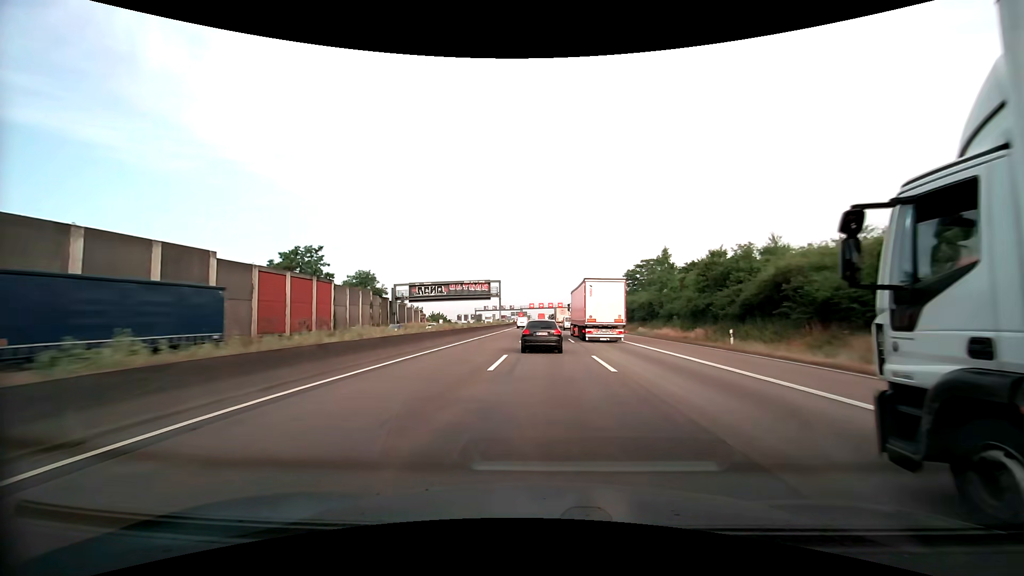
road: motorway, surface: asphalt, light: Day
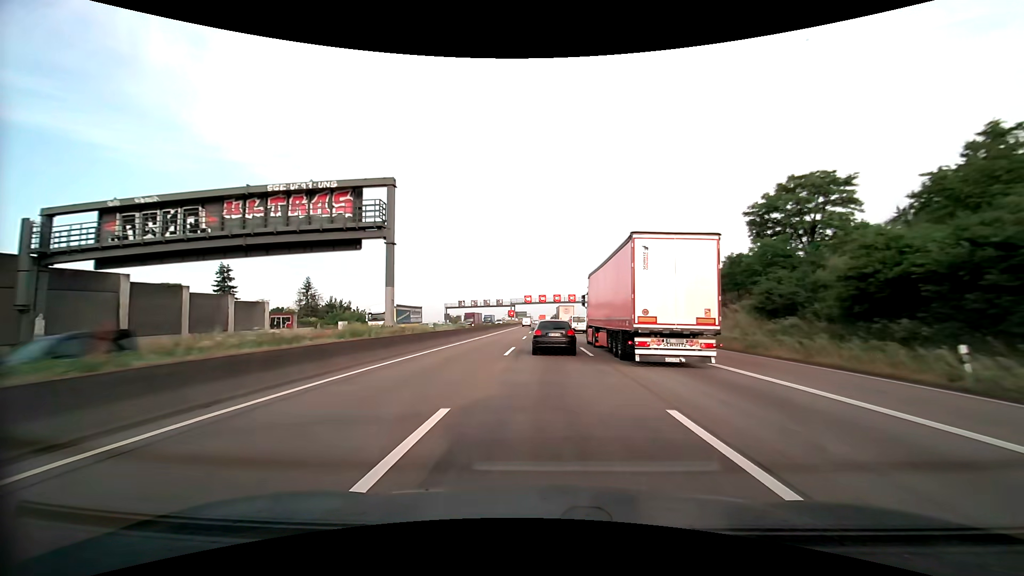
(-0.1, +66.1) m; 0°
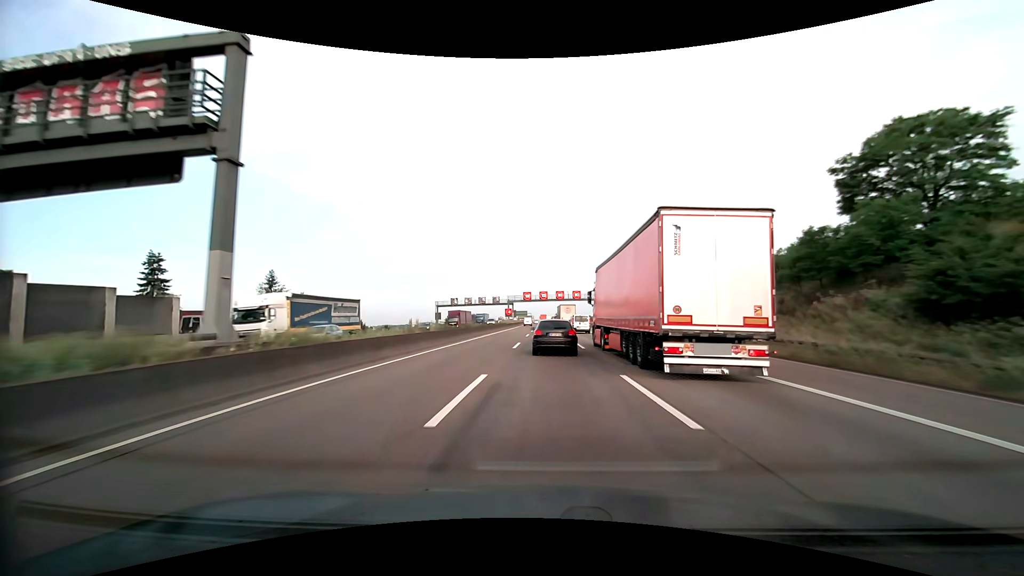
(0.0, +13.3) m; 0°
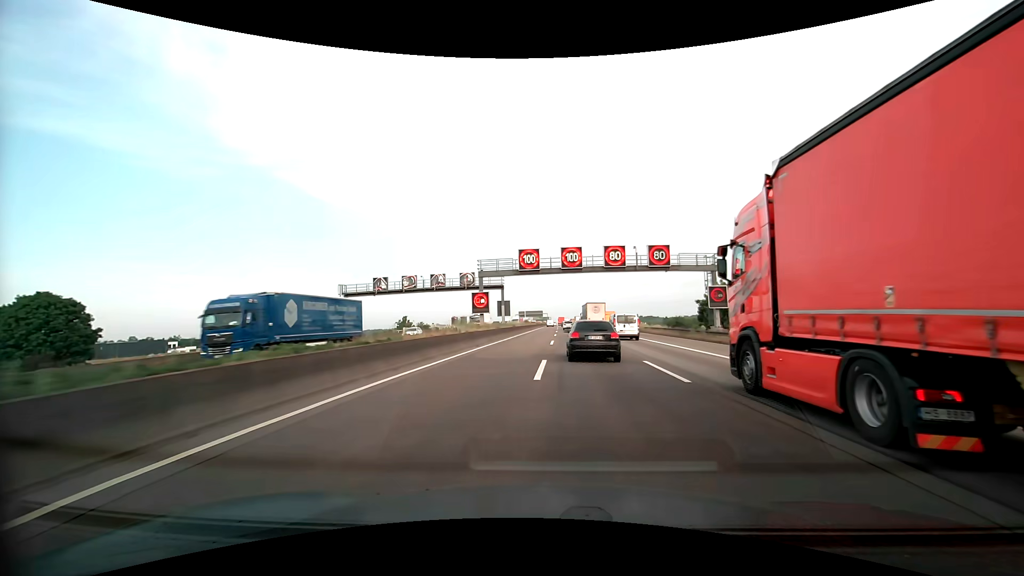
(-0.9, +67.0) m; -2°
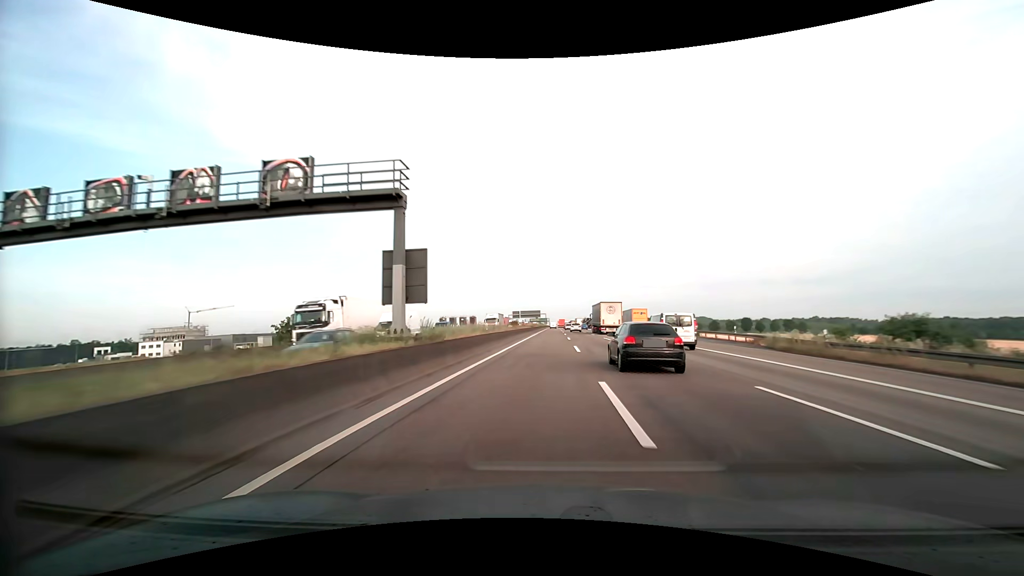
(-0.1, +42.2) m; 0°
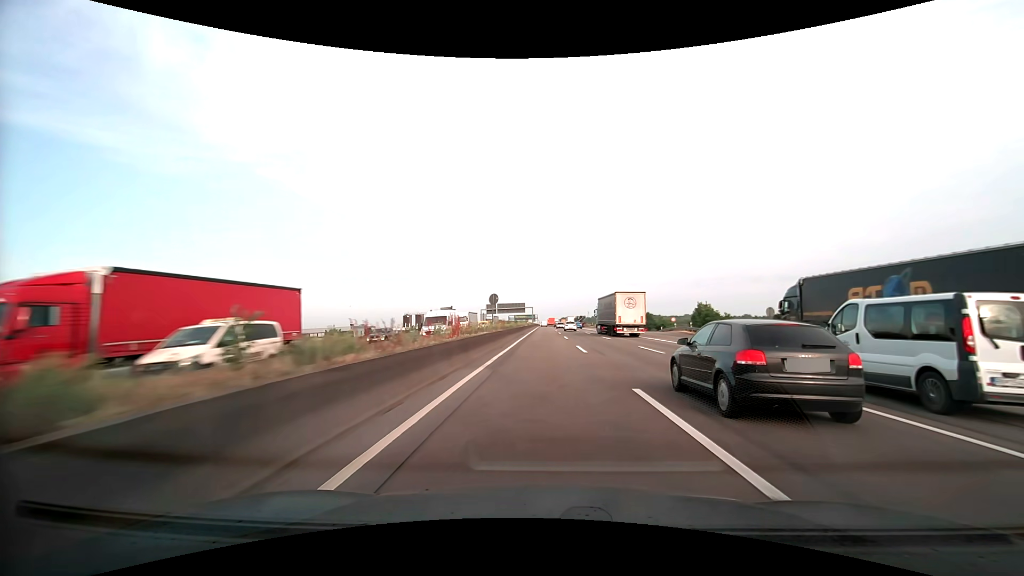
(+1.3, +73.6) m; +1°
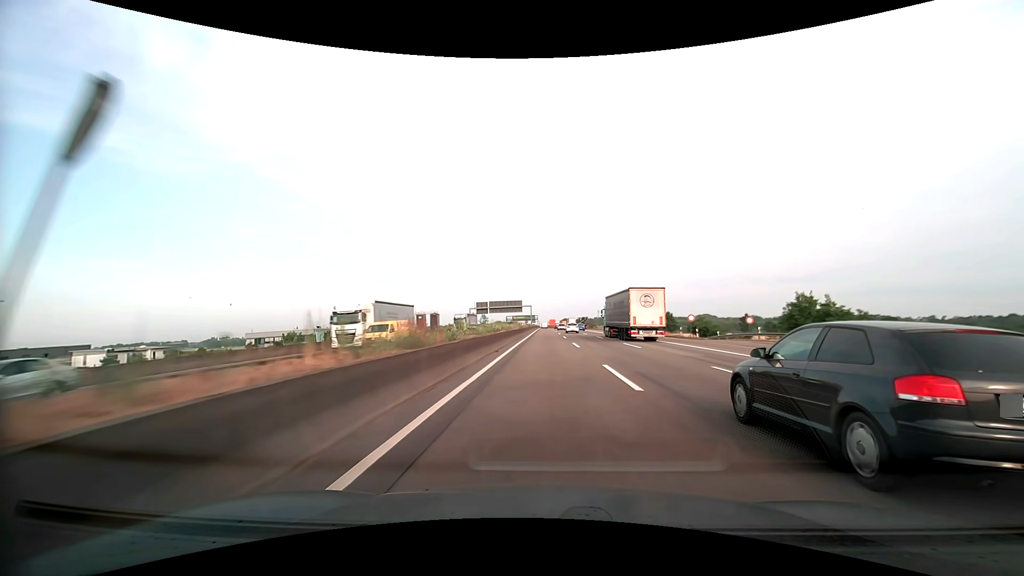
(0.0, +30.0) m; 0°
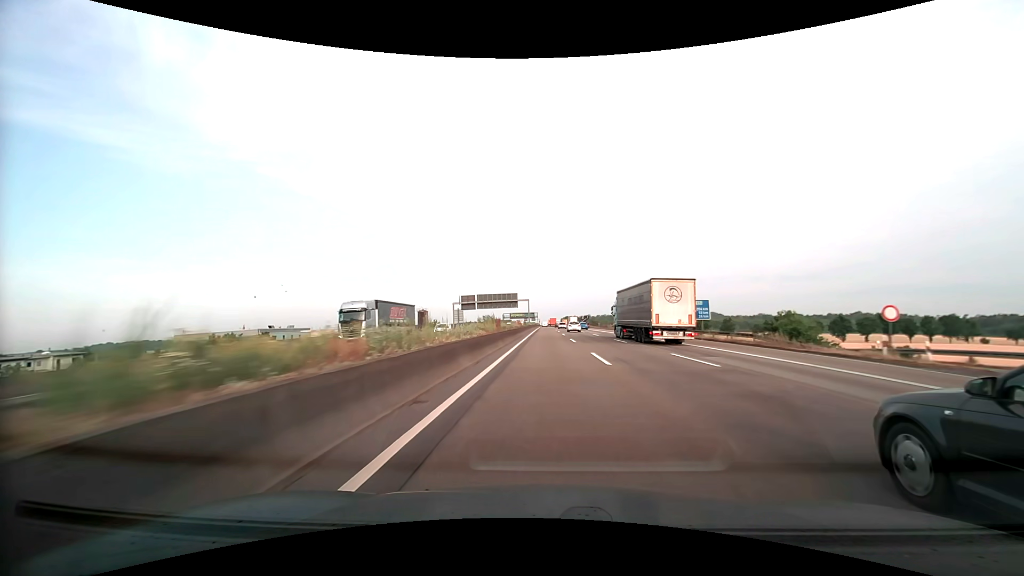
(-0.1, +30.2) m; 0°
(0, +10) (0, +20) (0, +30) (0, +40) (0, +50) (0, +60) (0, +70) (0, +80) (0, +90) (0, +100) m
